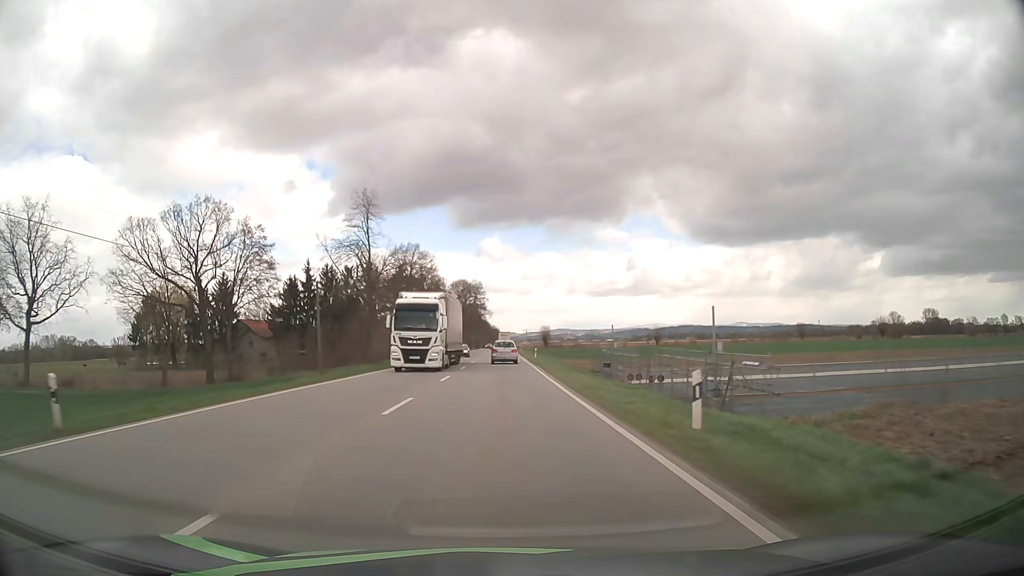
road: primary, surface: asphalt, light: Day
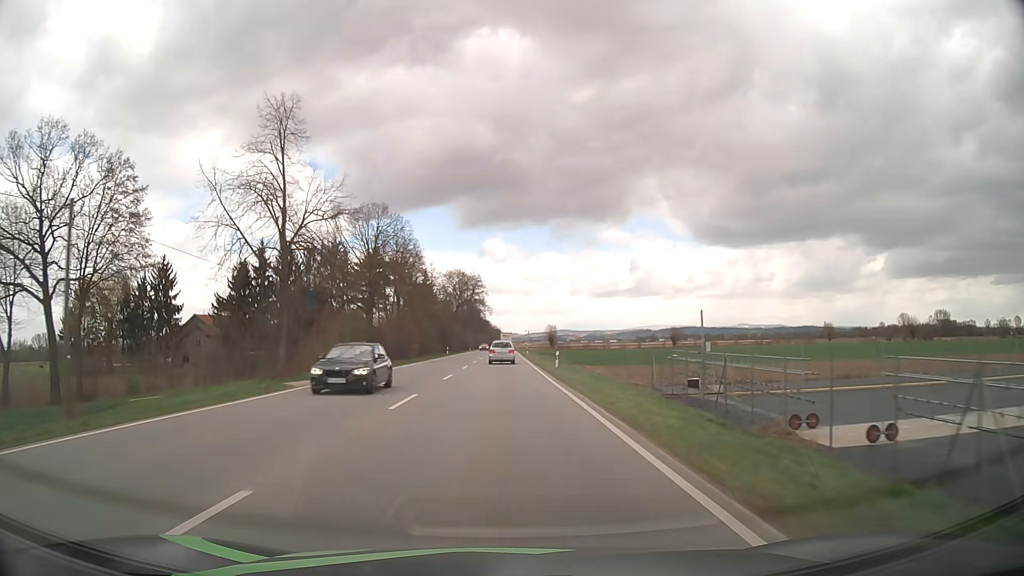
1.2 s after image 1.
(0.0, +23.0) m; 0°
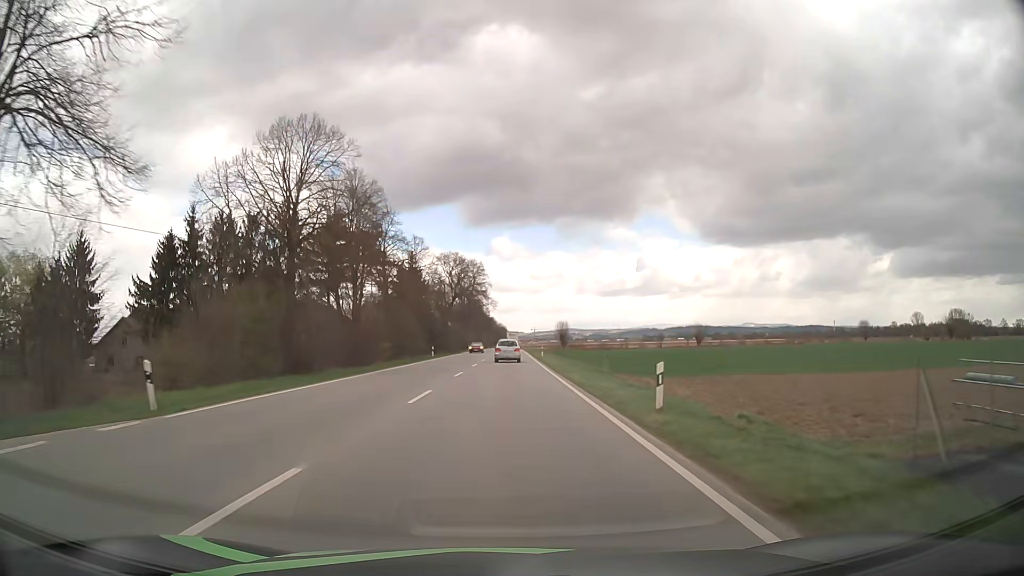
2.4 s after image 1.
(-0.1, +23.0) m; 0°
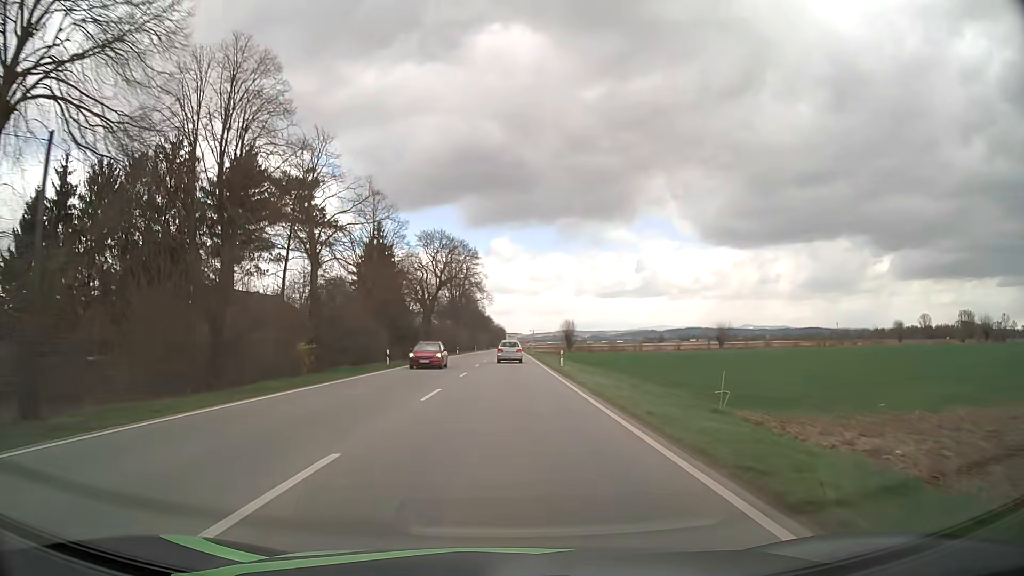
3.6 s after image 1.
(0.0, +23.1) m; 0°
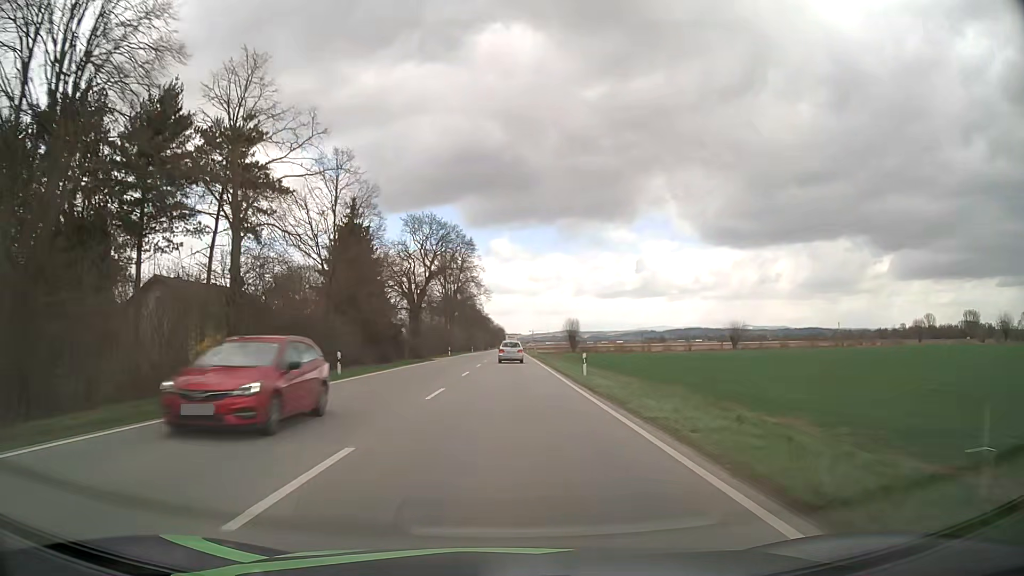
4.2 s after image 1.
(0.0, +11.6) m; 0°
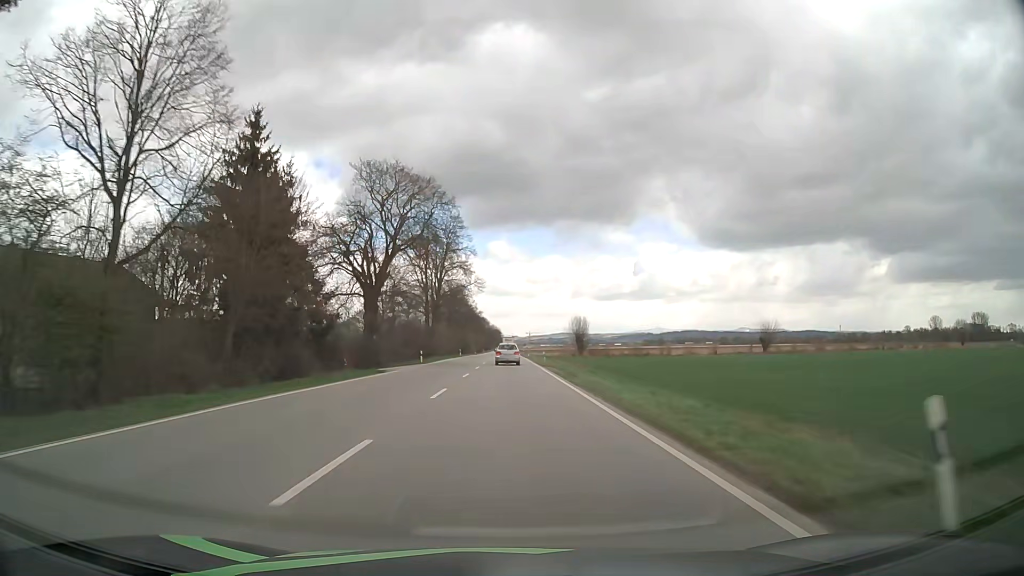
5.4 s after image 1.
(+0.1, +23.2) m; 0°
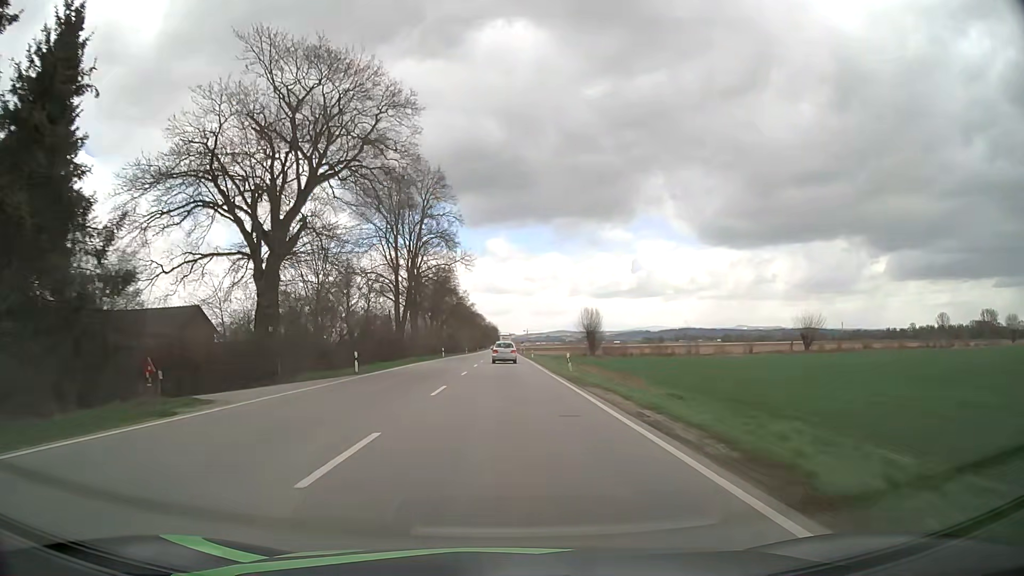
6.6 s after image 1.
(0.0, +23.2) m; 0°
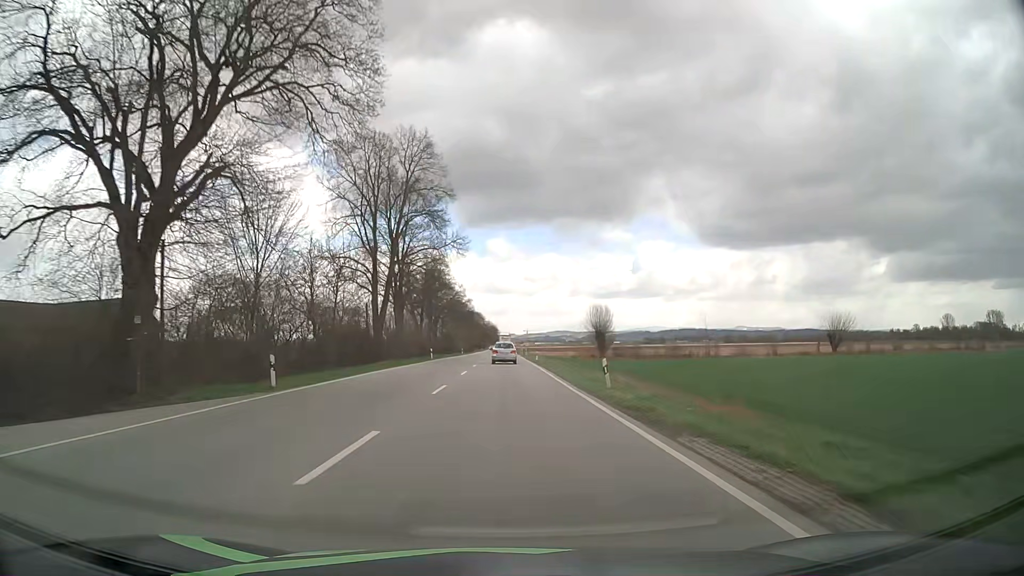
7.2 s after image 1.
(0.0, +11.6) m; 0°
